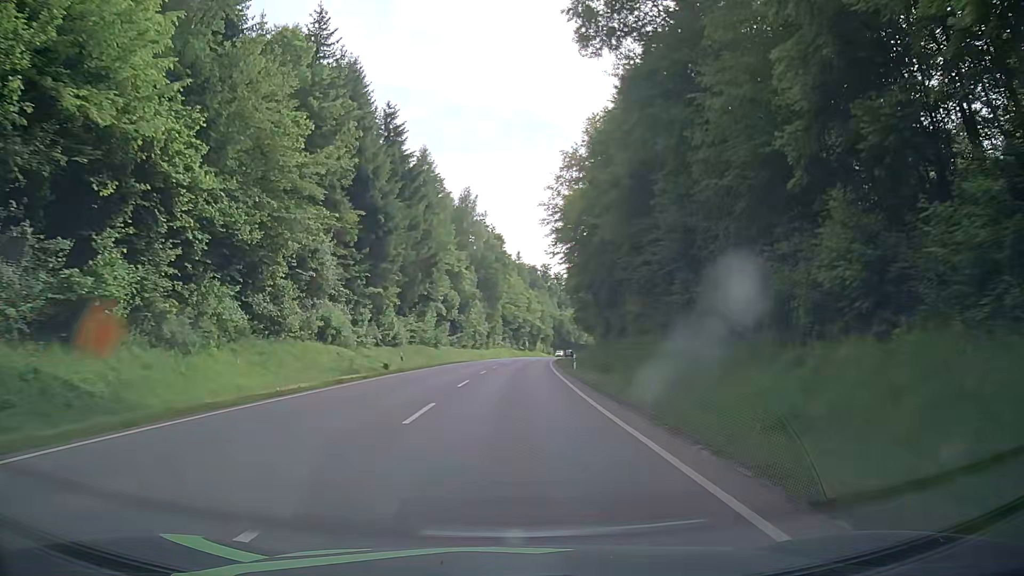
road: secondary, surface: asphalt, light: Day
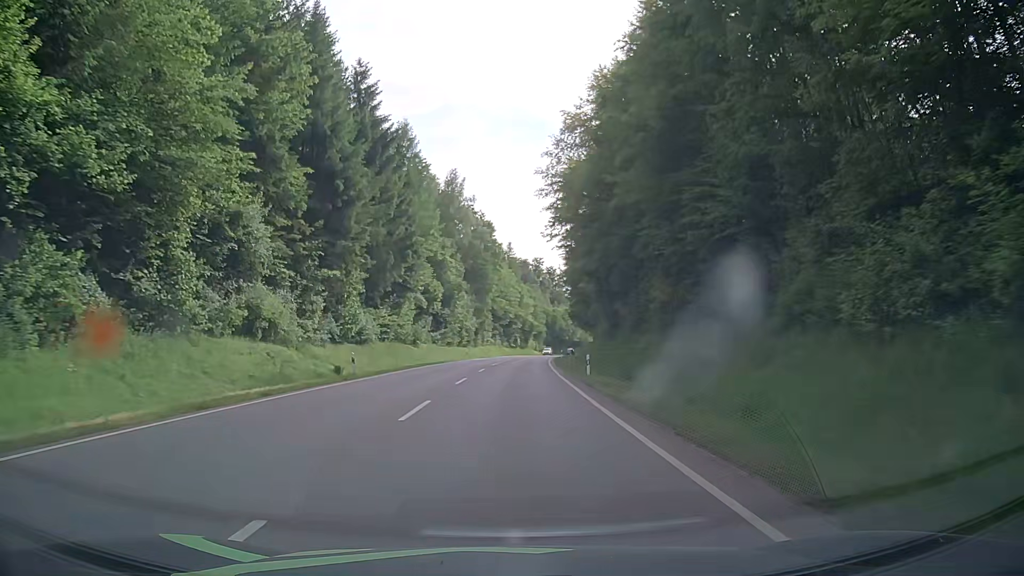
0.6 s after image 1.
(+0.2, +10.8) m; +1°
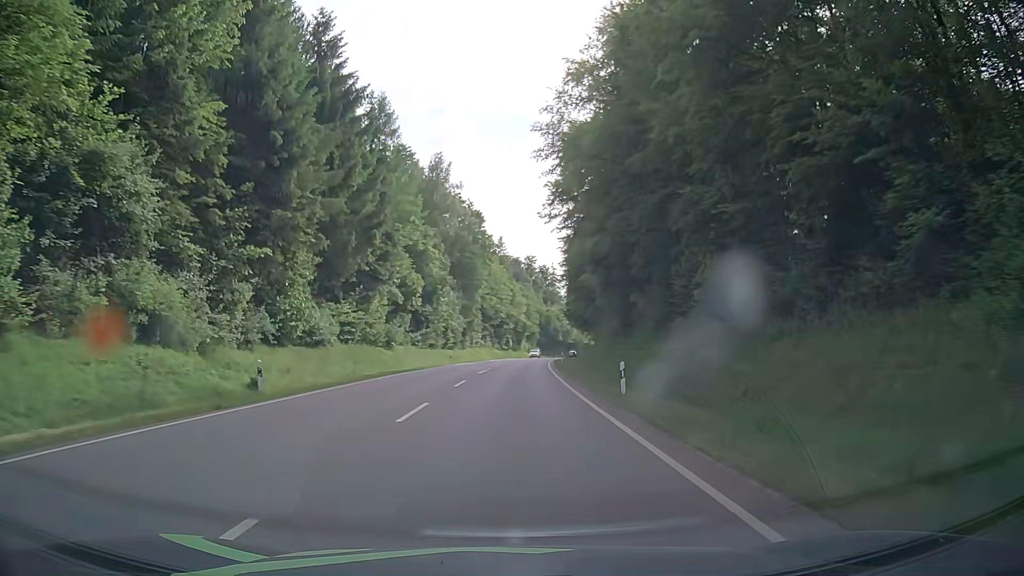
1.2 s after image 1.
(+0.1, +10.8) m; +1°
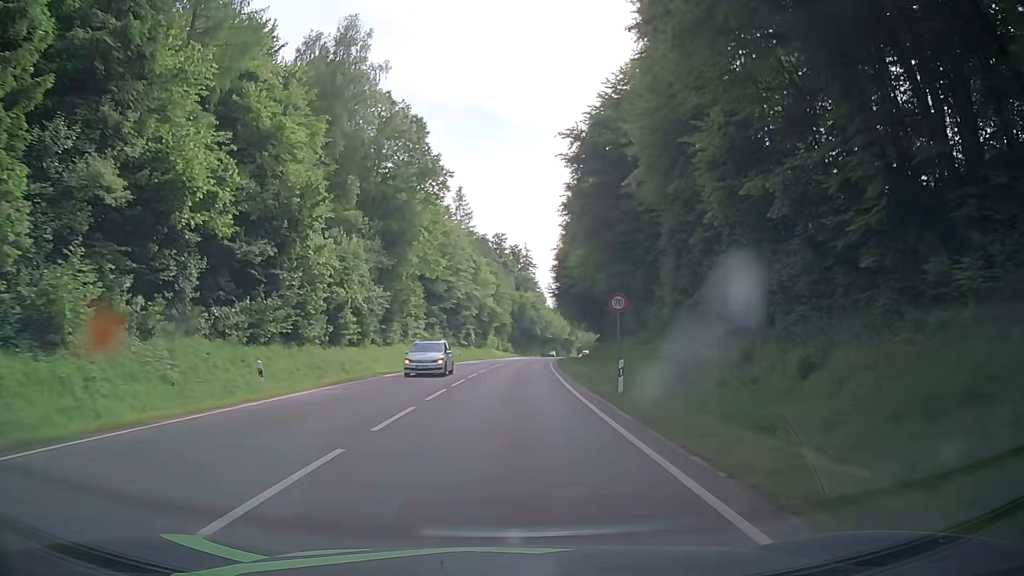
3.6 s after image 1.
(+0.8, +43.3) m; +3°
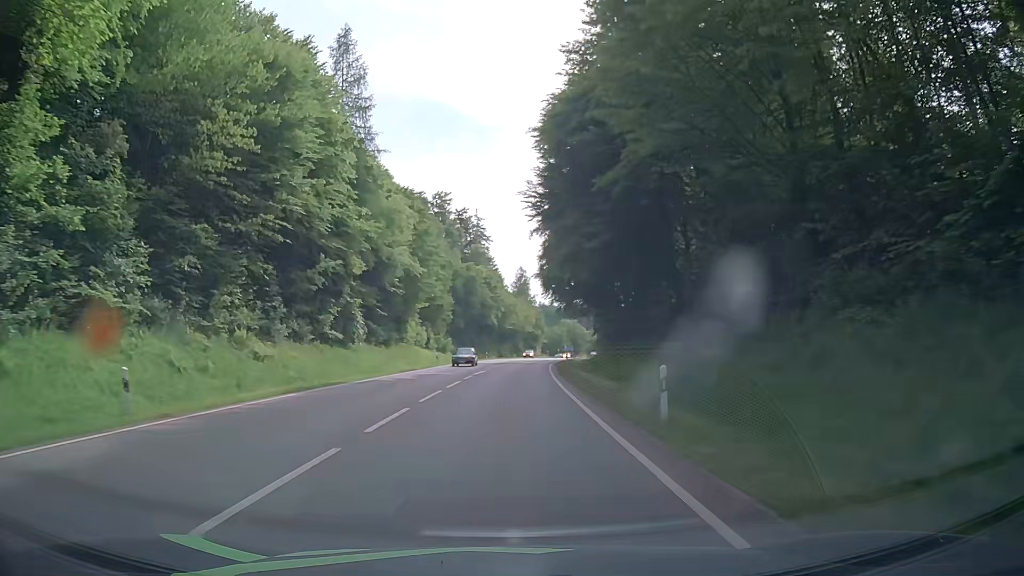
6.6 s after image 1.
(+1.8, +54.0) m; +4°
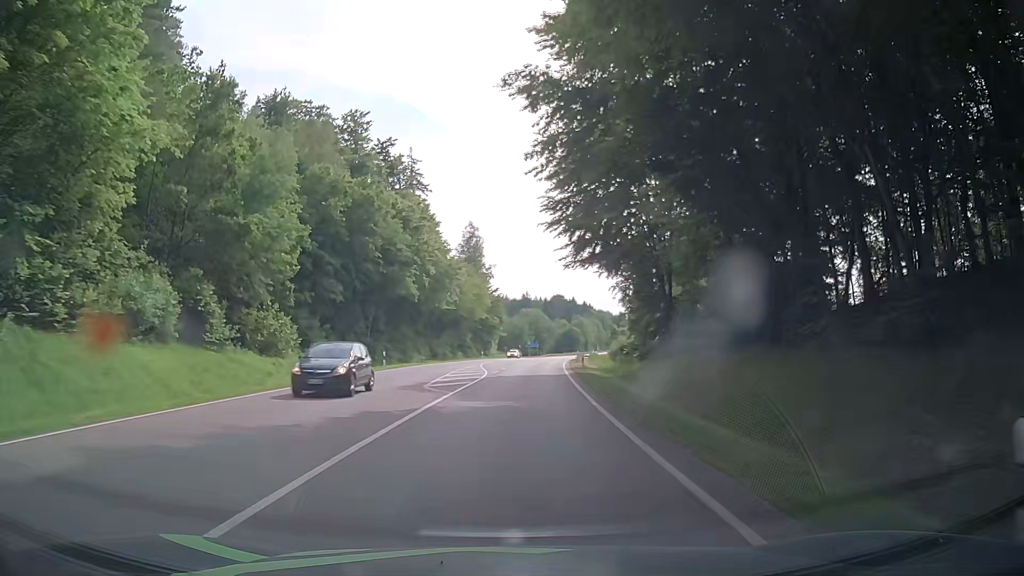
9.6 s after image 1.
(+2.1, +54.1) m; +5°
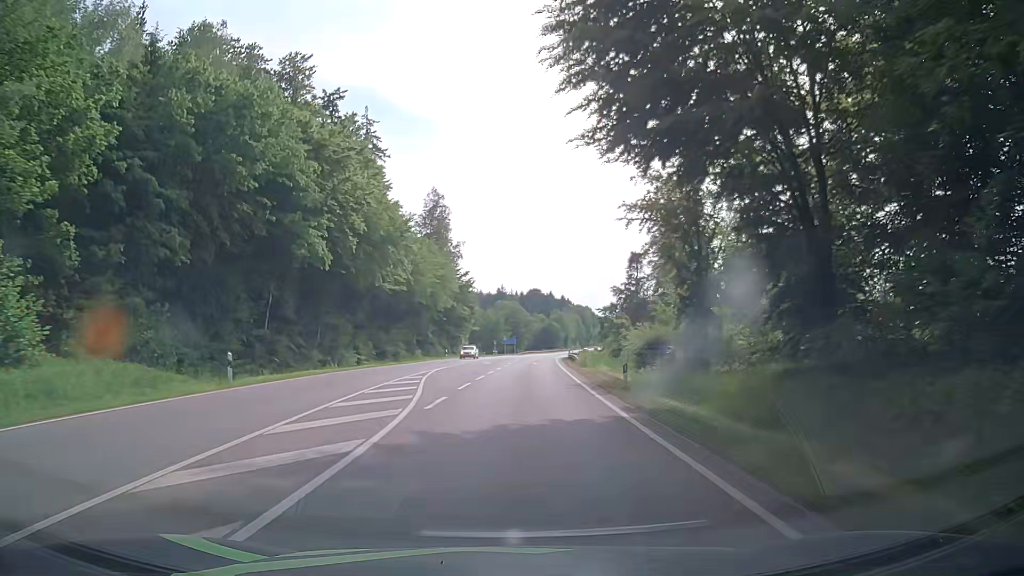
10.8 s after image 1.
(+0.1, +21.7) m; +1°
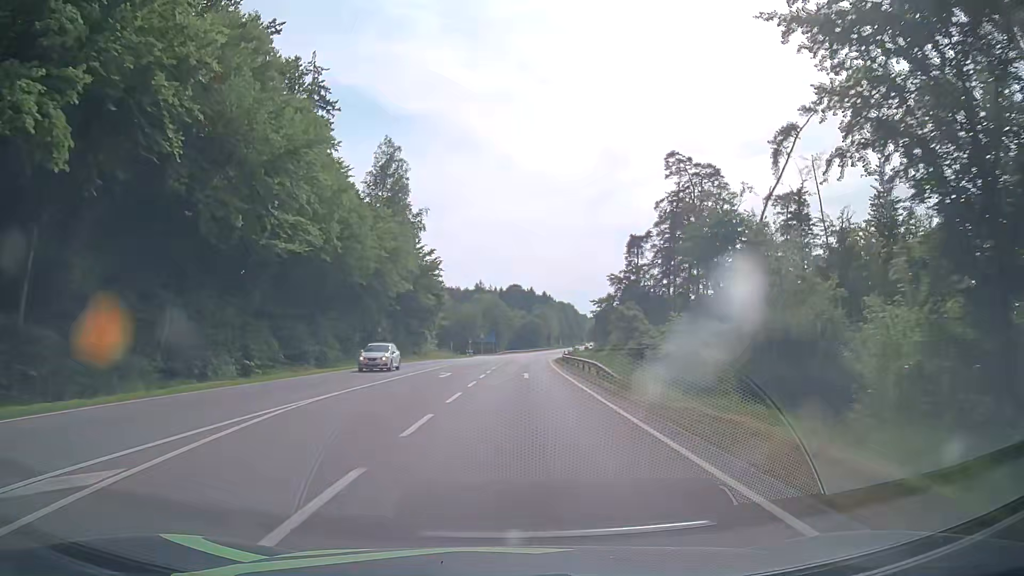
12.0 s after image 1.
(+0.5, +21.7) m; +3°
(0, +10) (0, +20) (0, +30) (+1, +40) (+1, +50) (+2, +60) (+2, +70) (+3, +80) (+4, +90) (+5, +100) m
